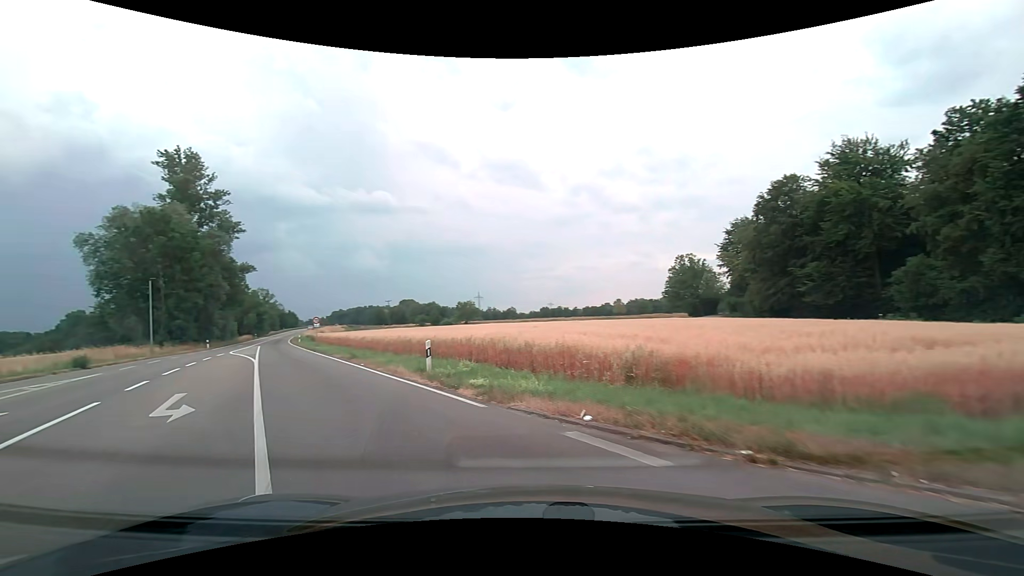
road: secondary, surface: asphalt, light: Day
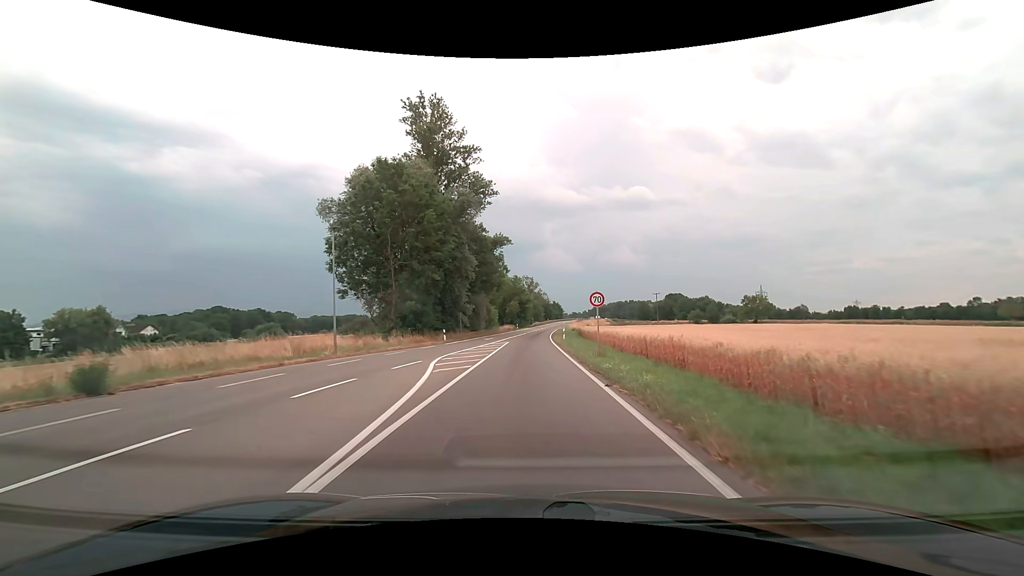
(-10.1, +24.4) m; -28°
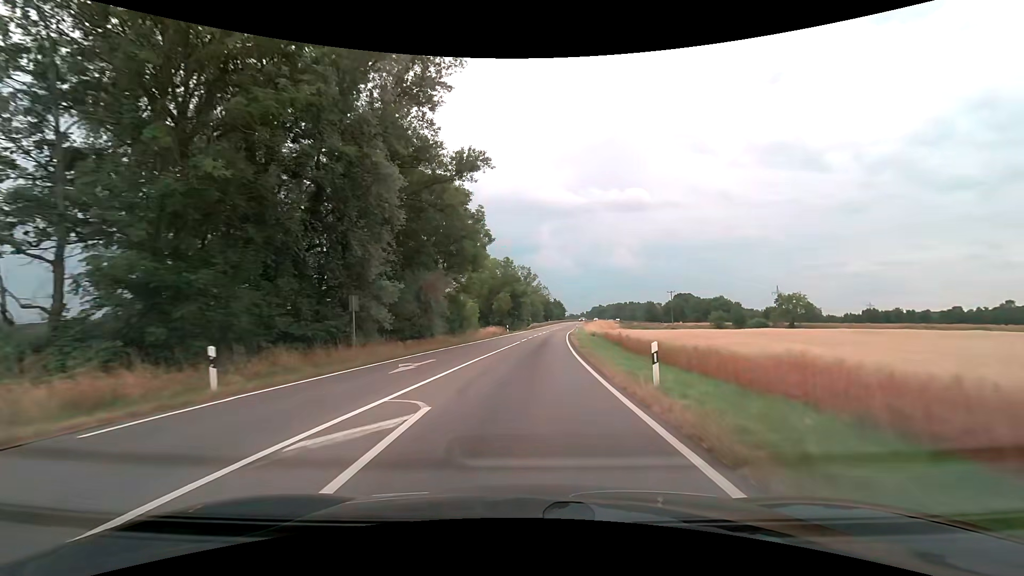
(-0.1, +30.1) m; 0°
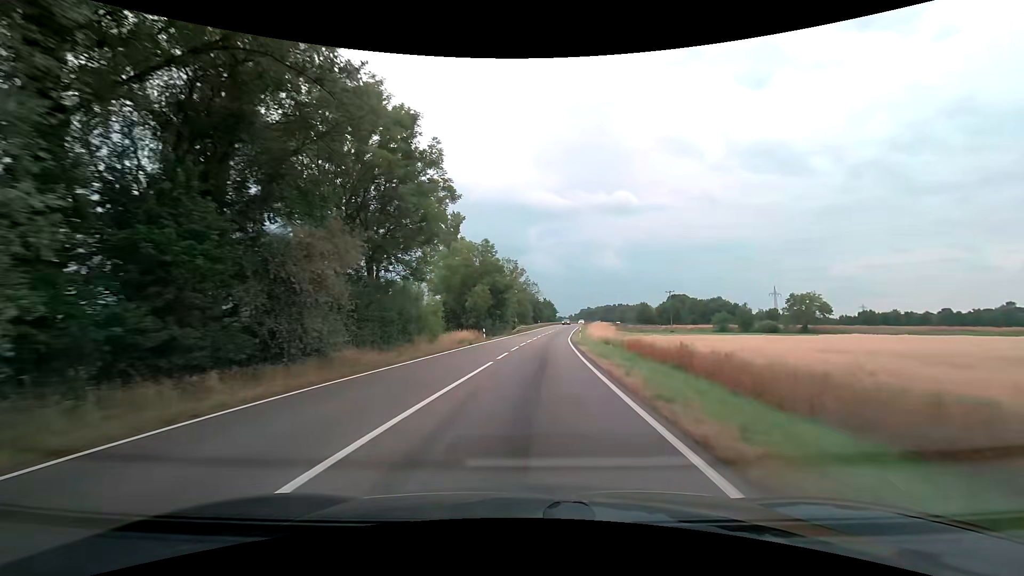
(+0.2, +17.4) m; +1°
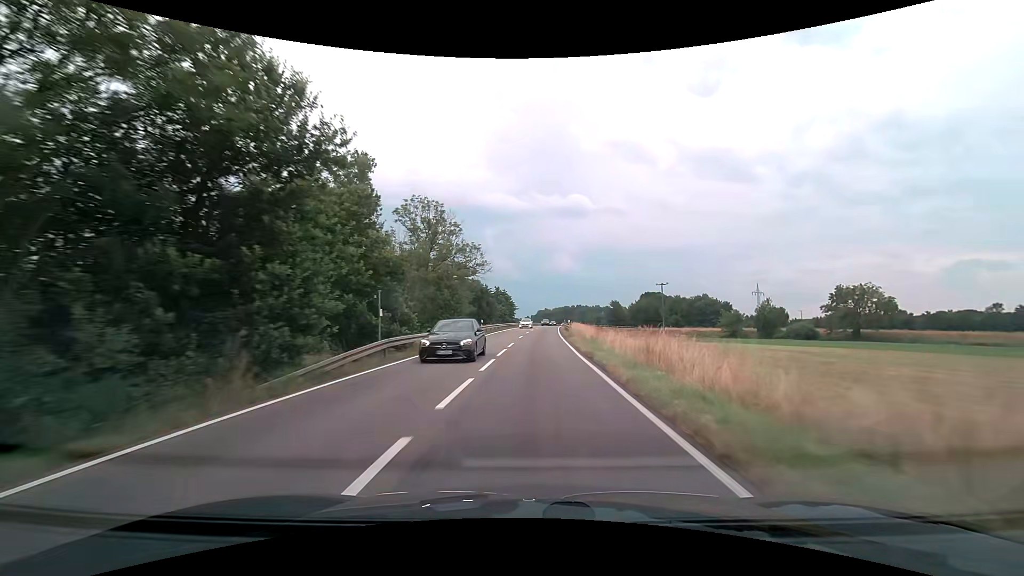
(+1.9, +48.6) m; +5°
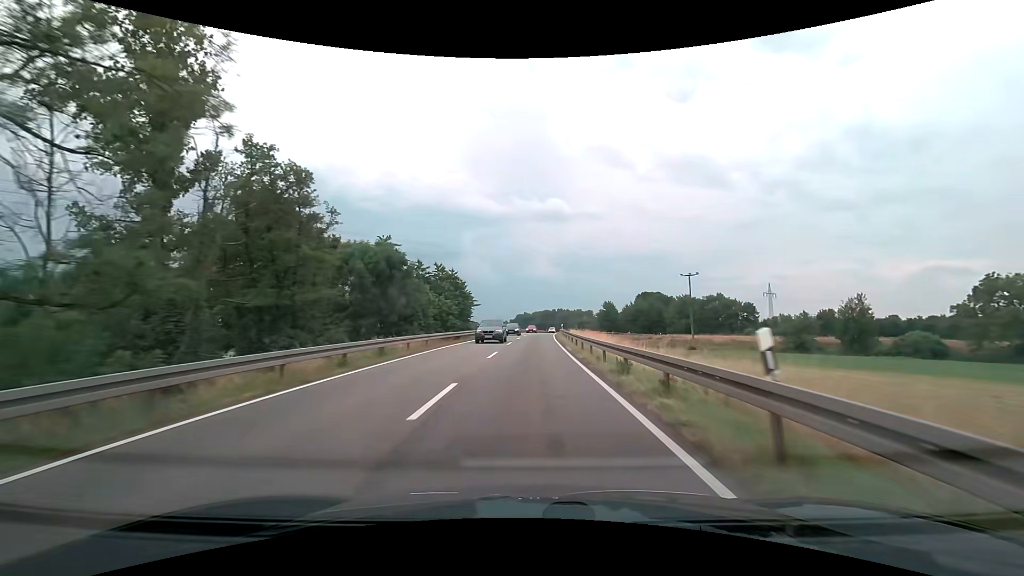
(+1.0, +43.0) m; +2°
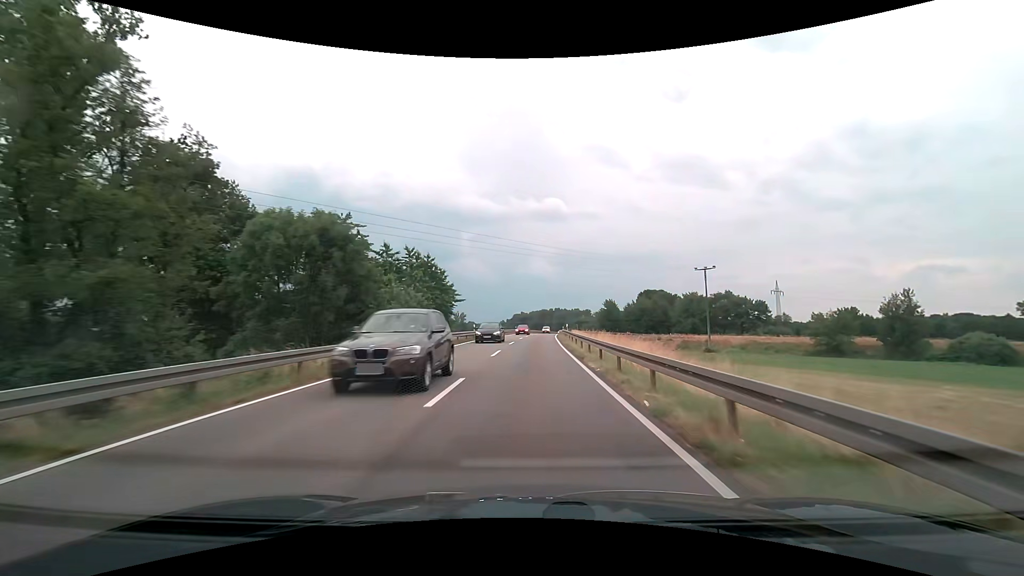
(+0.1, +11.0) m; +1°
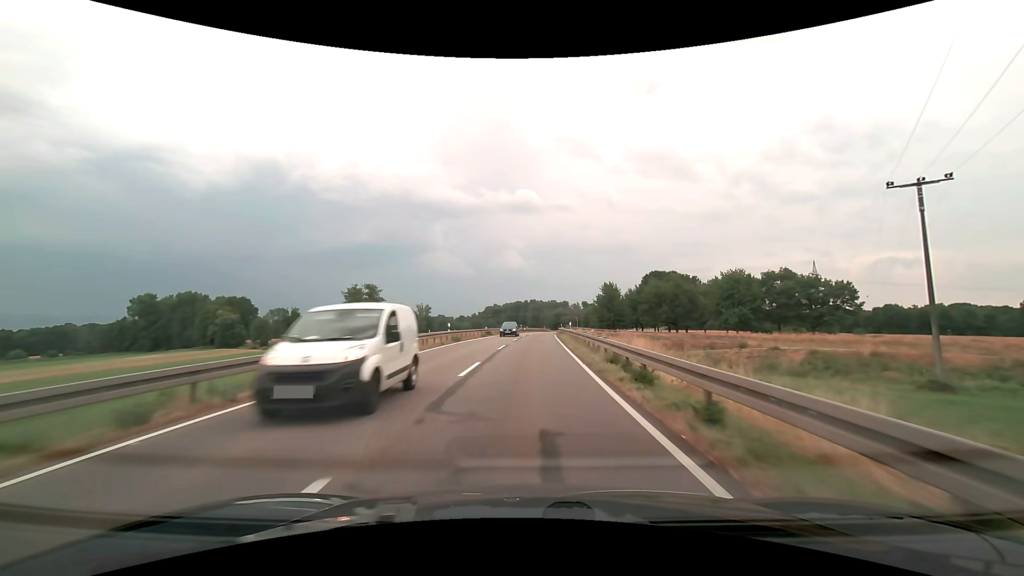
(+1.3, +55.9) m; +3°
(0, +10) (0, +20) (0, +30) (+1, +40) (+1, +50) (+1, +60) (+2, +70) (+3, +80) (+3, +90) (+4, +100) m
